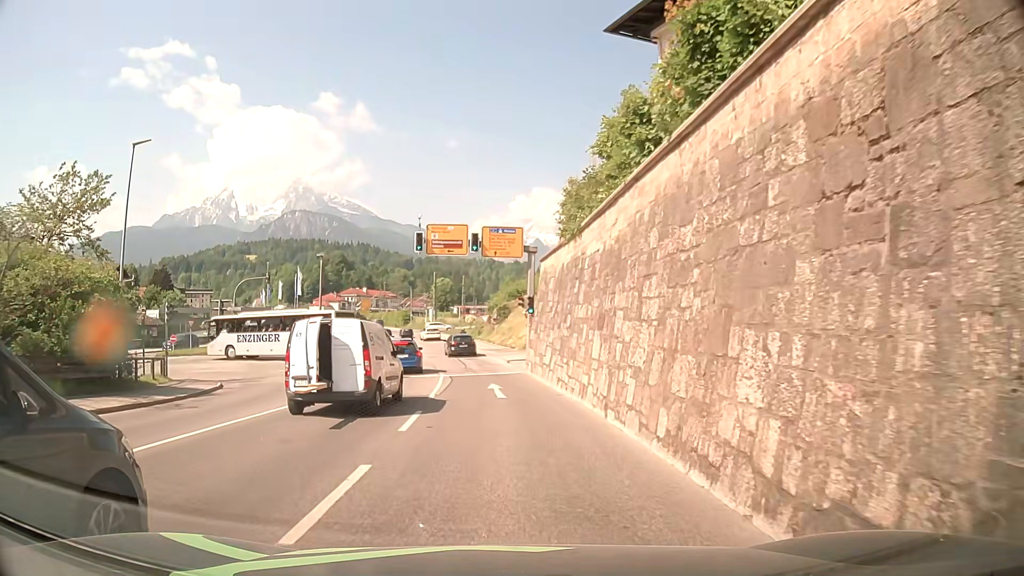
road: tertiary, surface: asphalt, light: Day
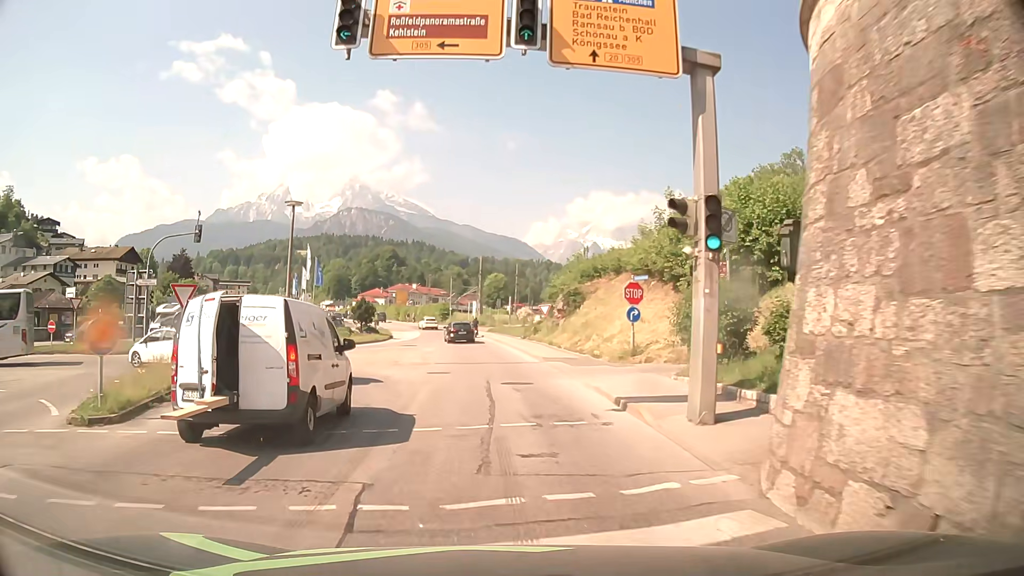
(-0.4, +23.3) m; -4°
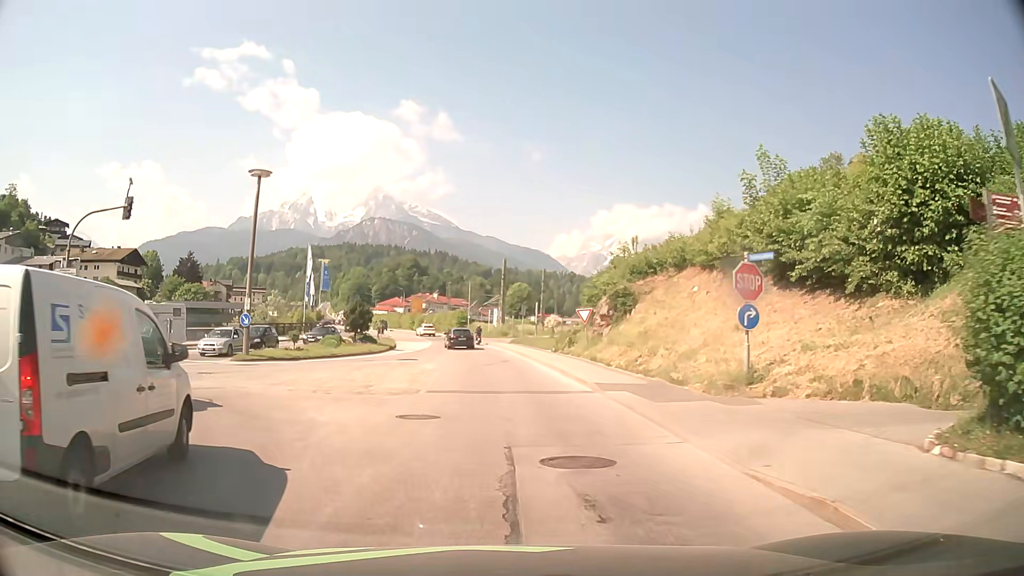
(-0.2, +10.0) m; -4°
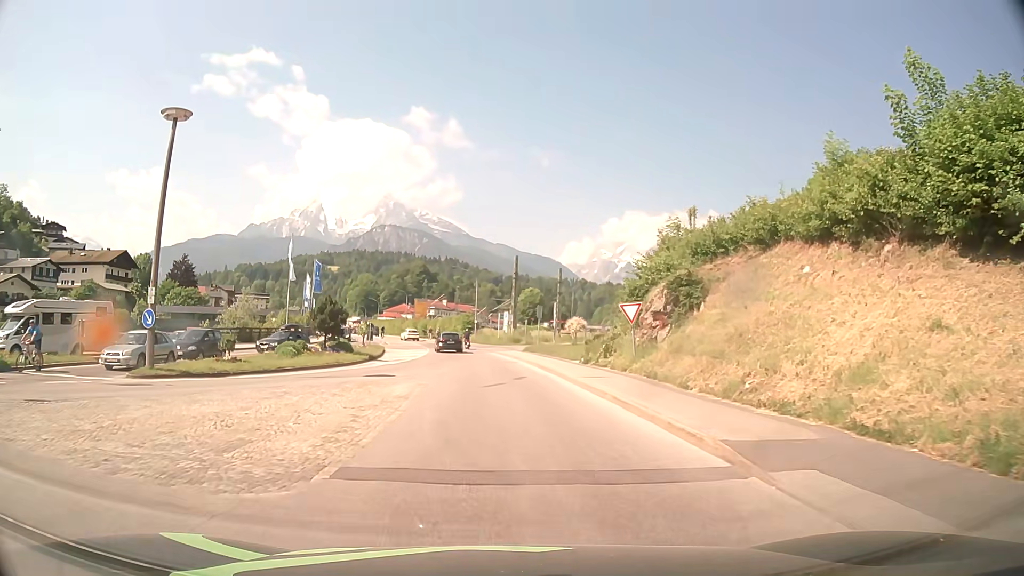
(+0.2, +10.0) m; +1°
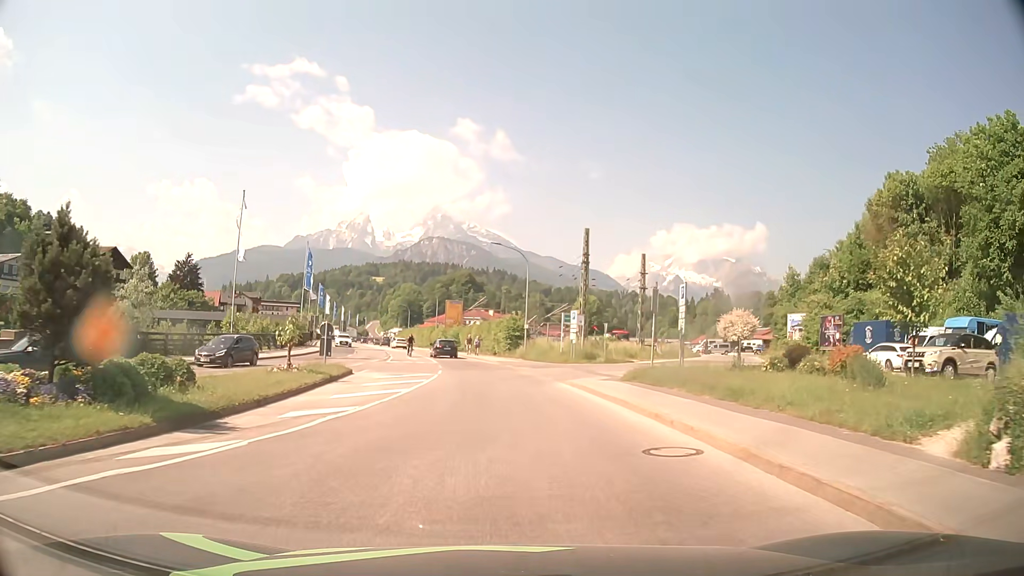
(-1.2, +25.1) m; -4°
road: primary
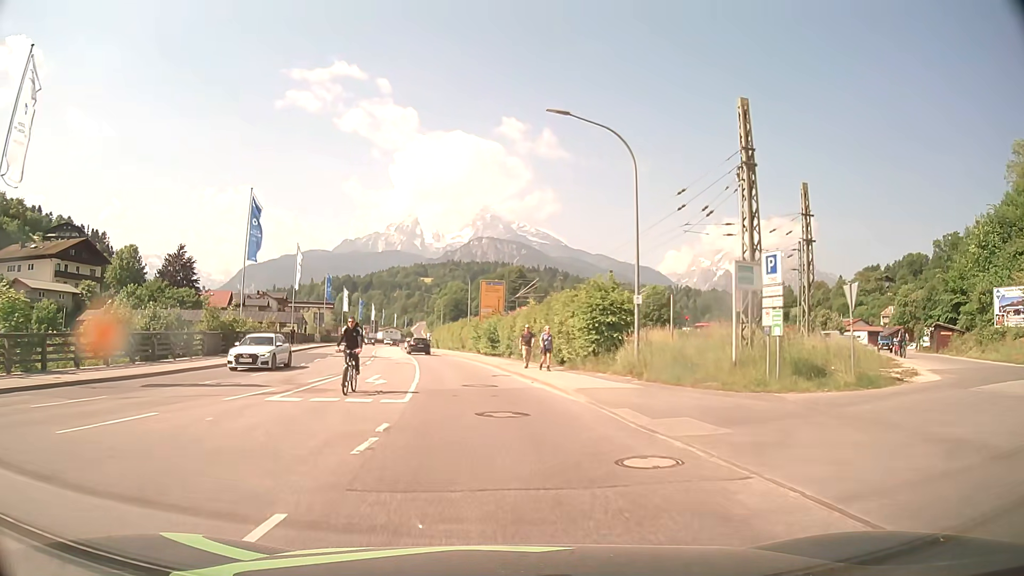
(-1.0, +27.4) m; -5°
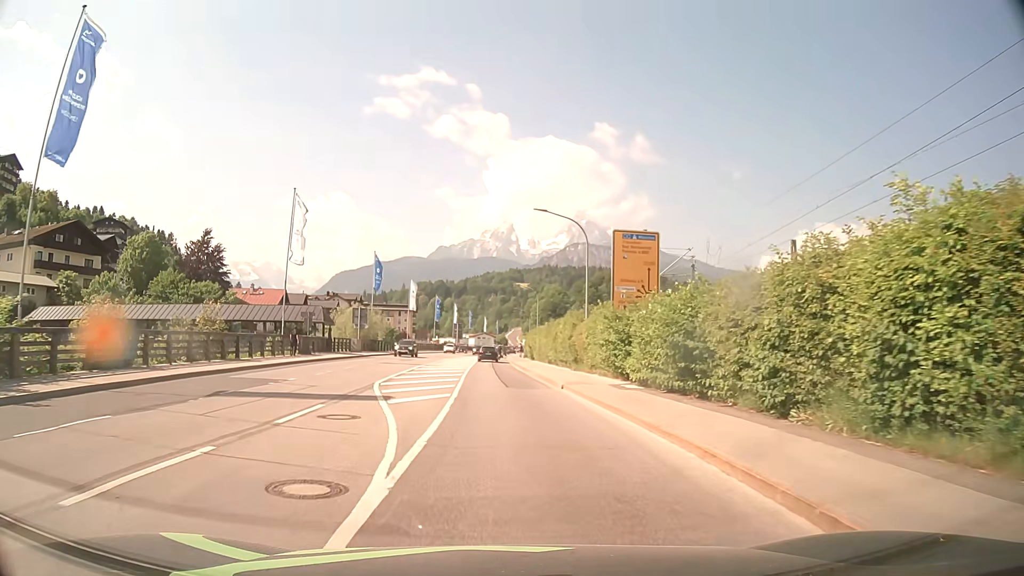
(-2.5, +28.8) m; -8°
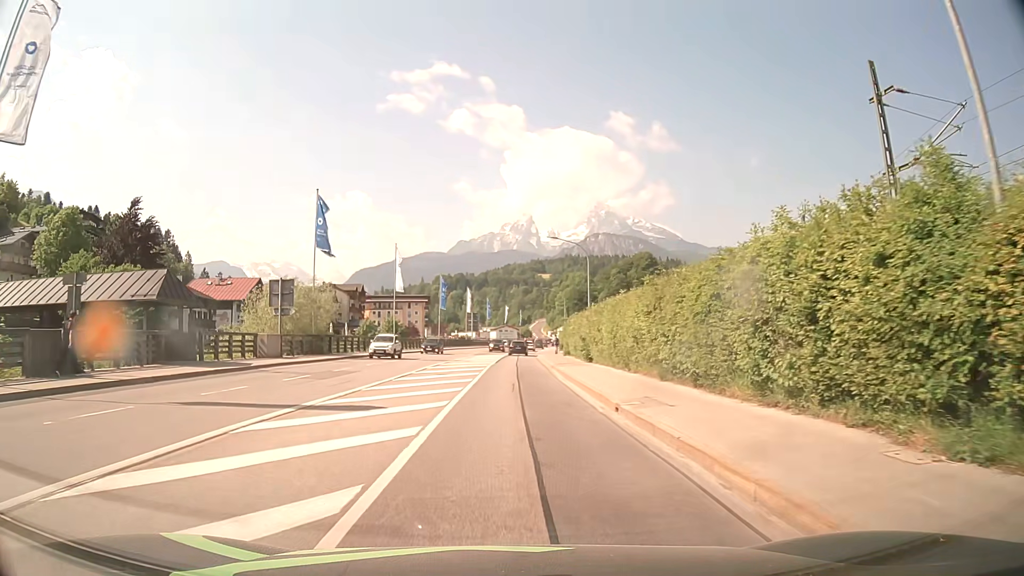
(-0.6, +29.1) m; -2°
